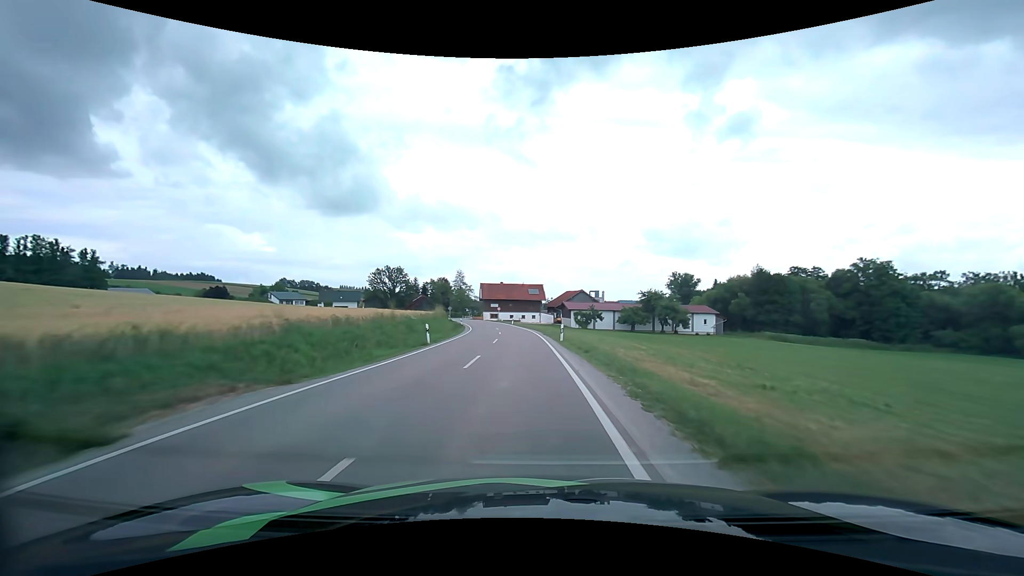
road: secondary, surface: asphalt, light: Day
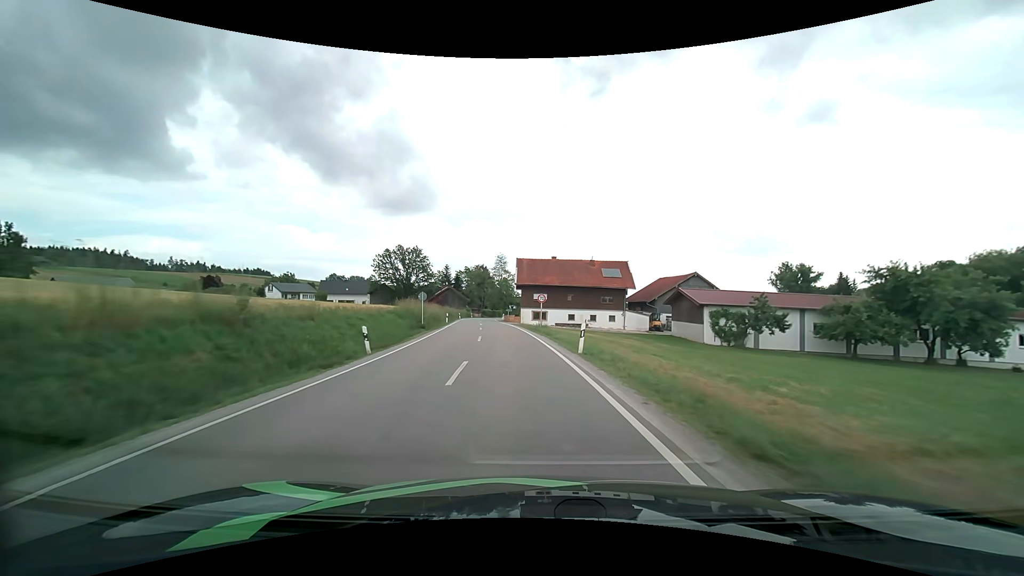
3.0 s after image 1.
(-3.0, +51.6) m; -7°
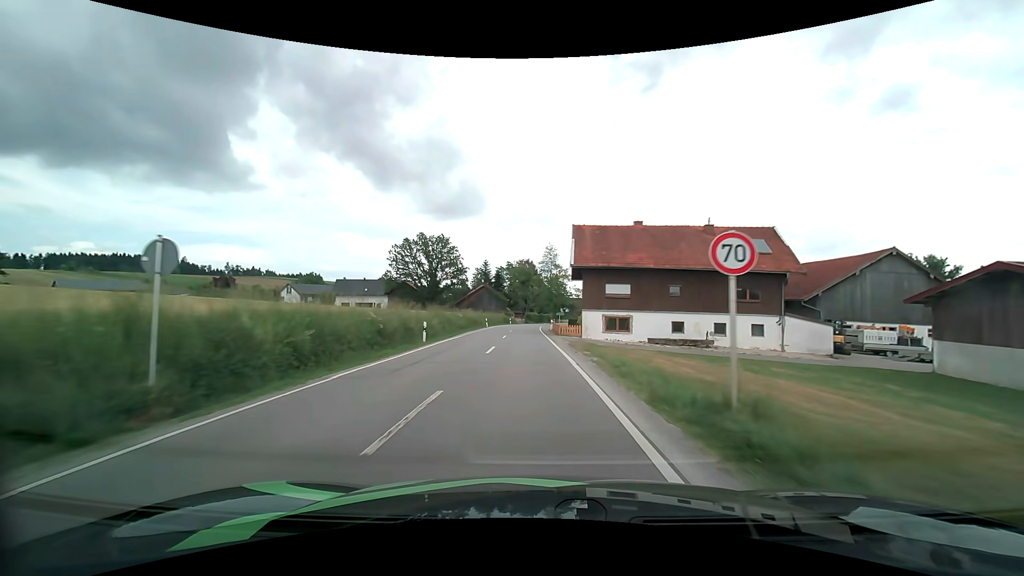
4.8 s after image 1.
(-1.6, +28.4) m; -6°
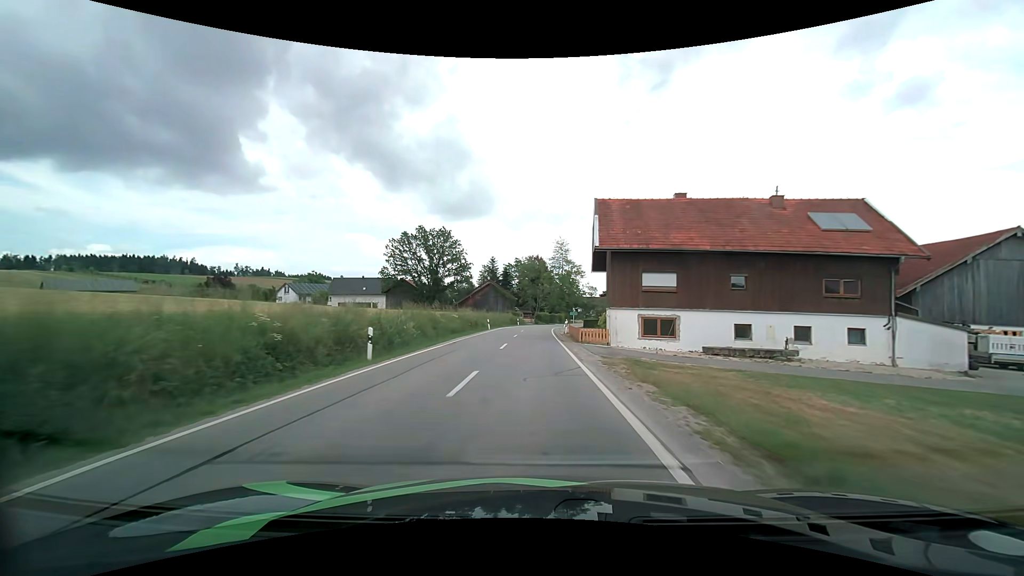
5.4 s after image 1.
(-0.1, +9.1) m; -1°
(0, +10) (0, +20) (0, +30) (0, +40) (0, +50) (0, +60) (+1, +70) (+2, +80) (+4, +90) (+7, +99) m
